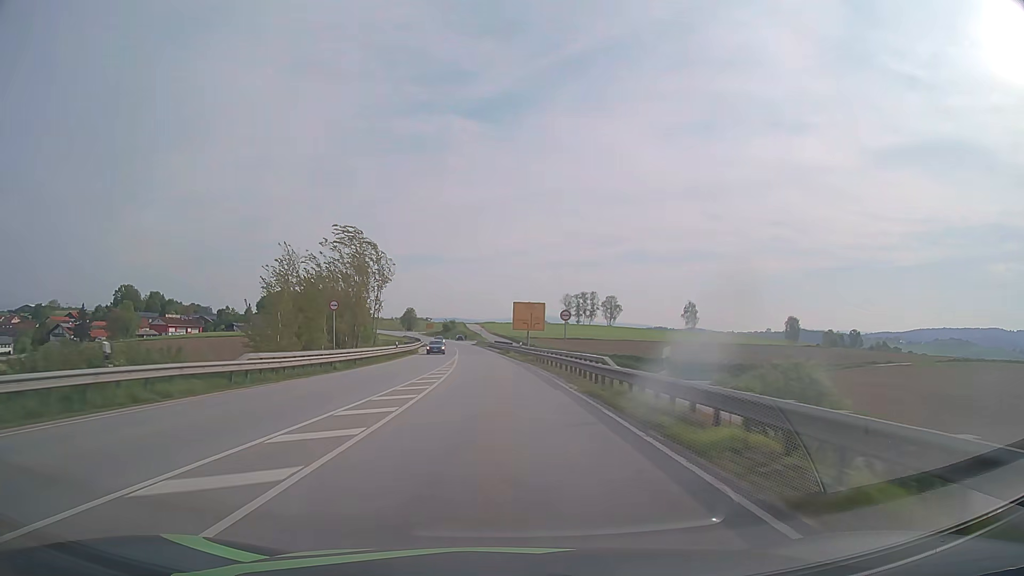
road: primary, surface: asphalt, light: Day
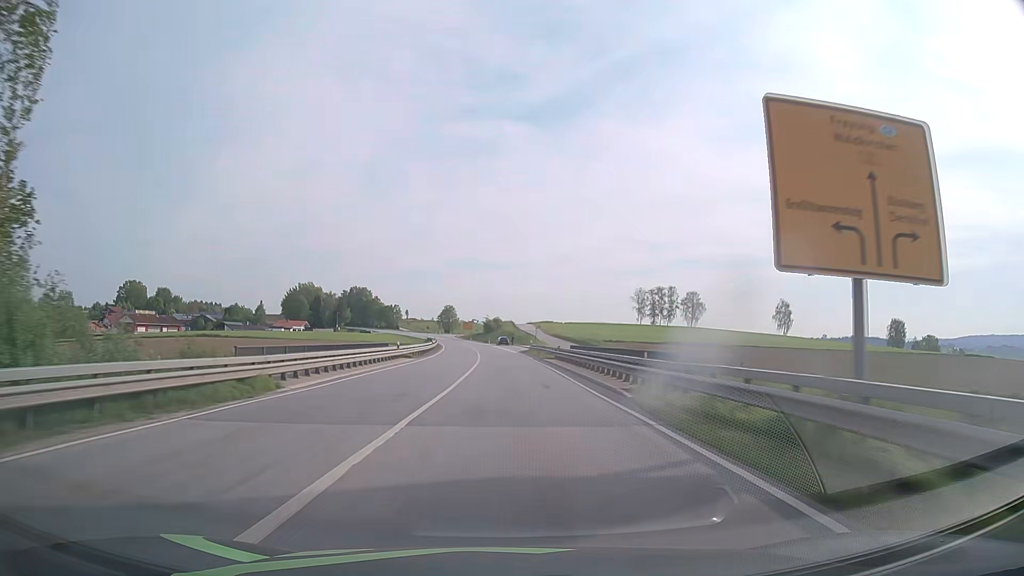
(-2.8, +61.7) m; -5°
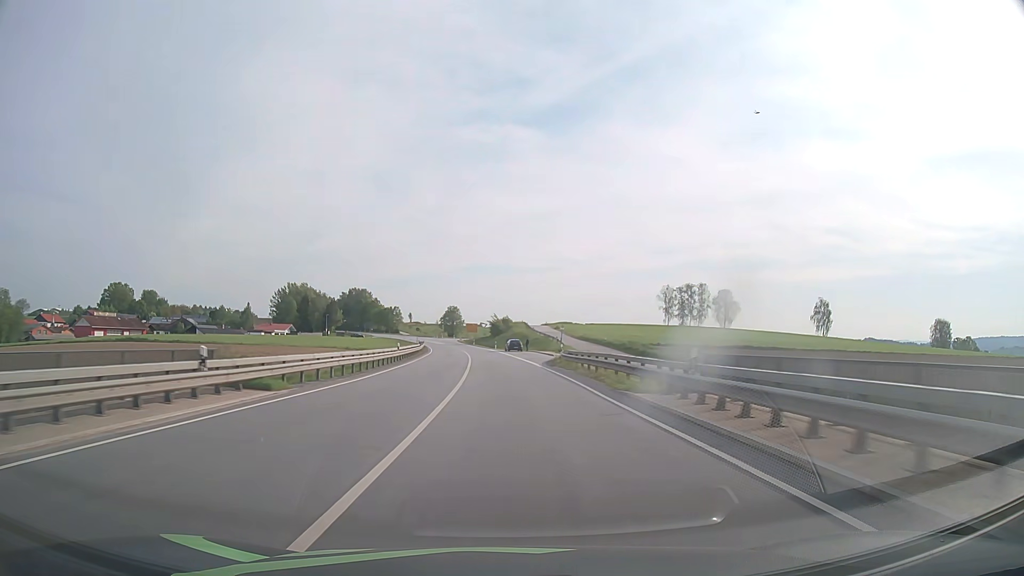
(-0.2, +30.9) m; -1°
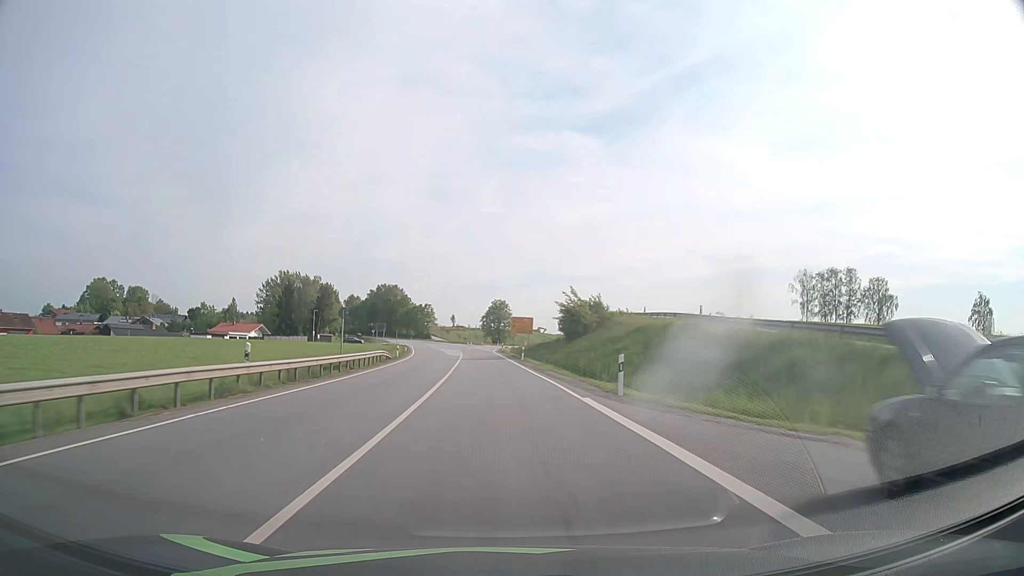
(-2.7, +76.8) m; -5°
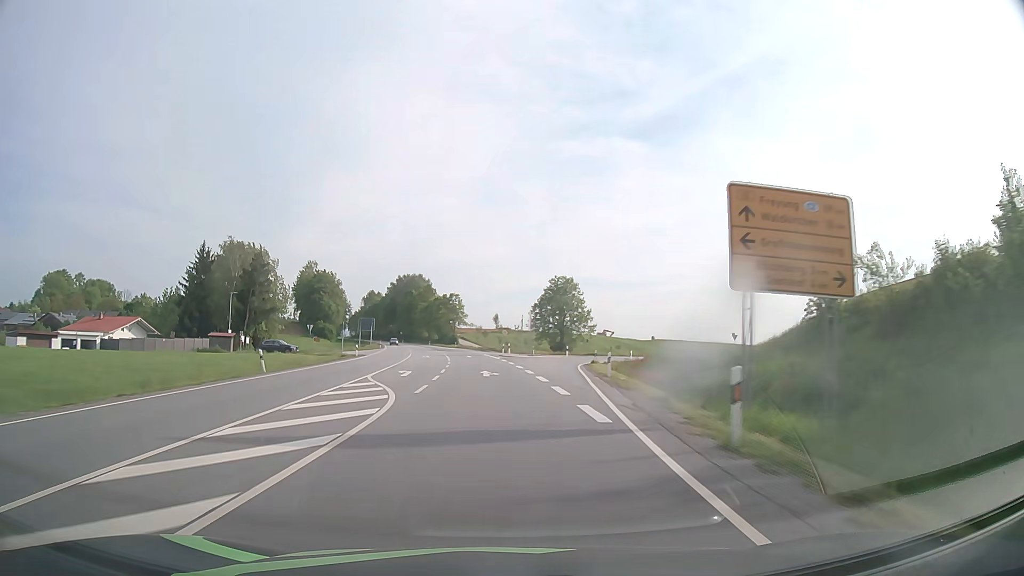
(-2.7, +77.0) m; -4°
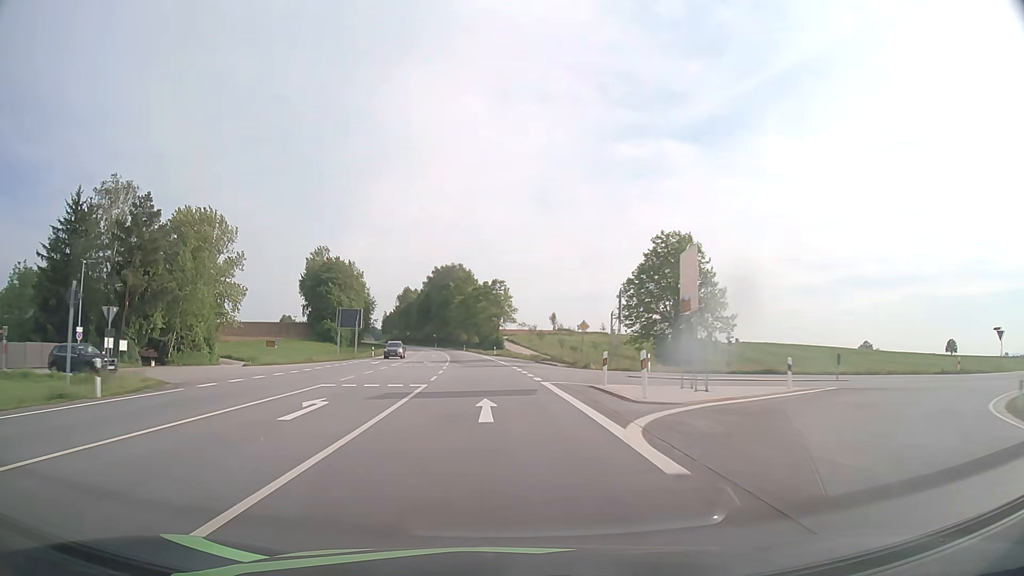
(-1.7, +46.3) m; -4°
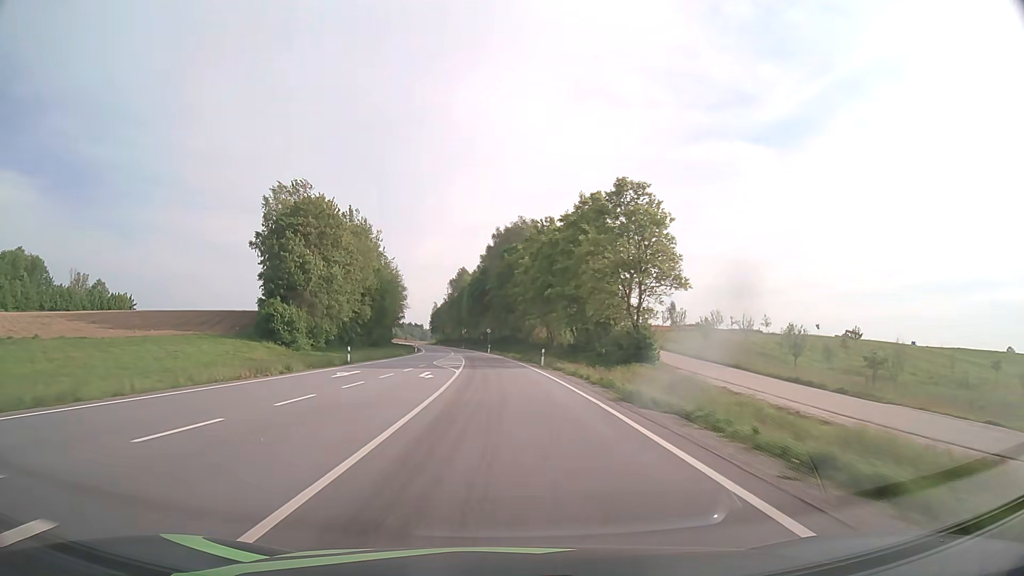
(-4.9, +77.3) m; -7°
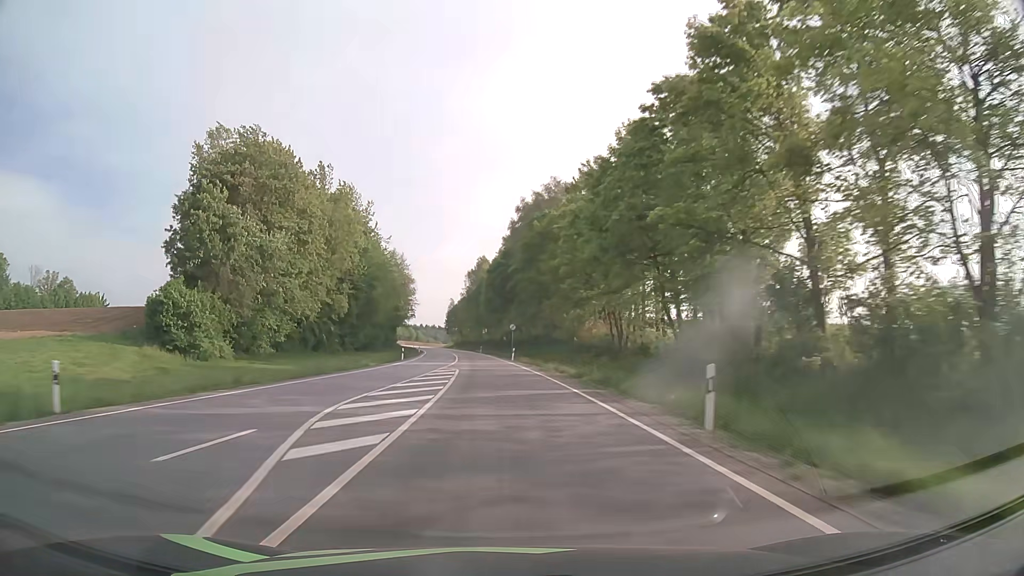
(-0.6, +31.4) m; -2°
(0, +10) (0, +20) (-1, +30) (-1, +40) (-1, +50) (-2, +60) (-3, +70) (-4, +80) (-5, +90) (-6, +100) m
